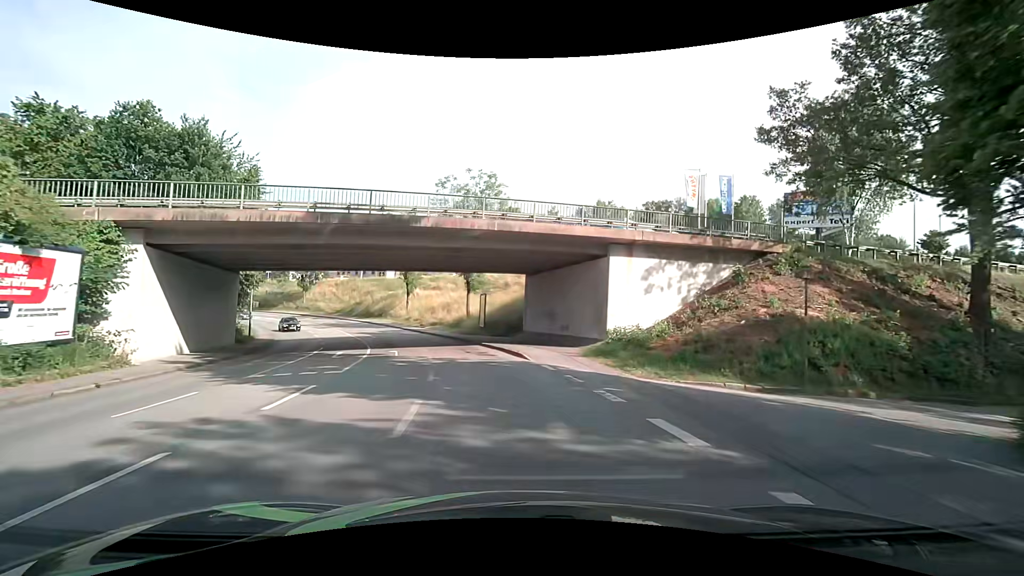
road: tertiary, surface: asphalt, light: Day
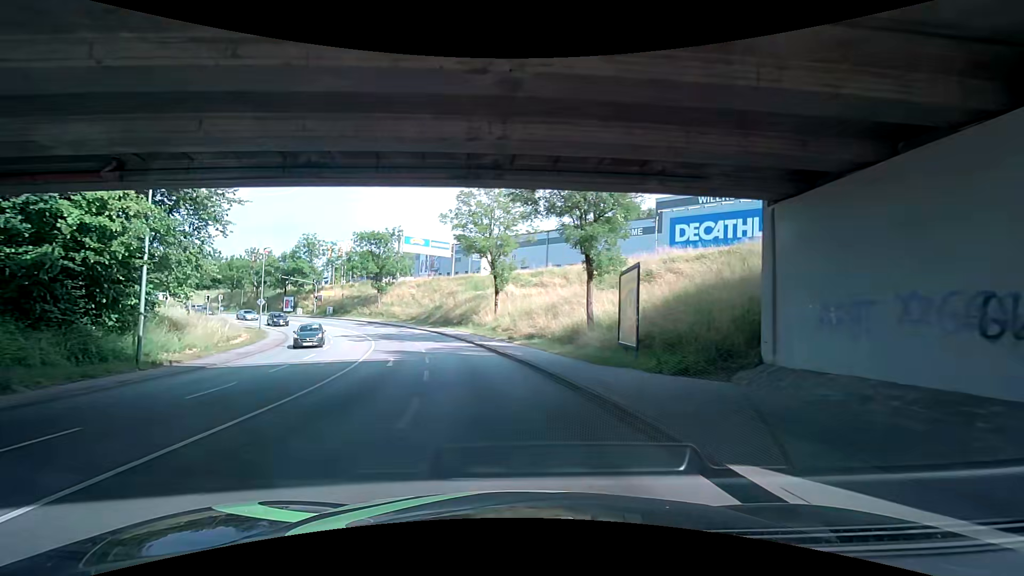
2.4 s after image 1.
(-2.4, +23.5) m; -9°
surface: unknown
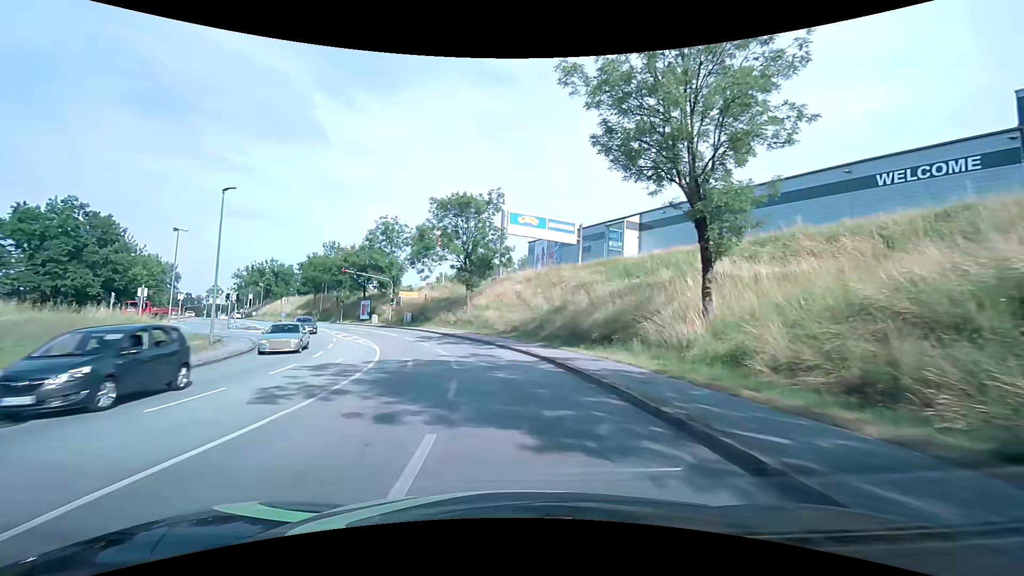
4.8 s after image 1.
(-3.2, +27.7) m; -18°
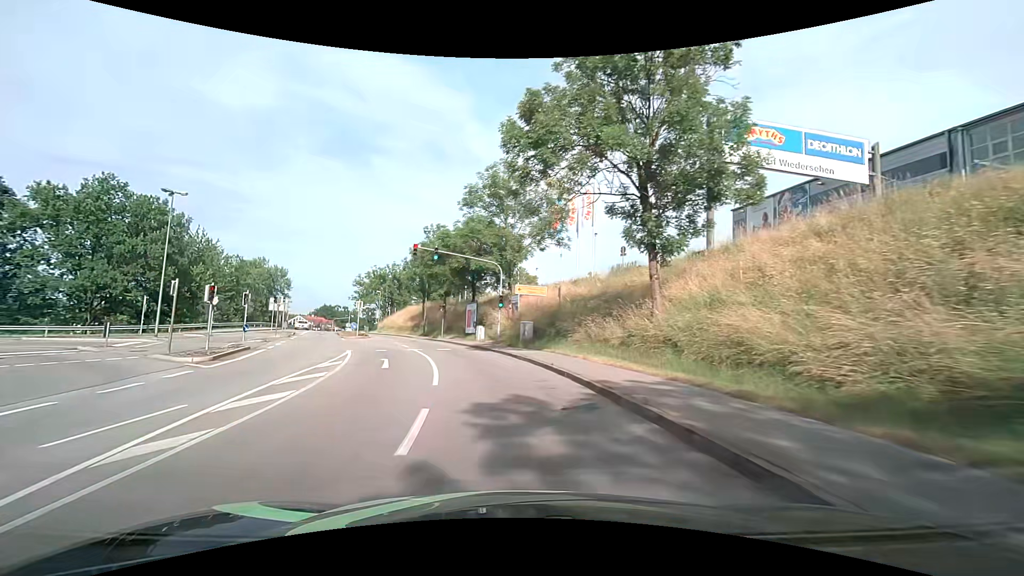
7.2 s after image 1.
(-3.5, +28.1) m; -17°
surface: asphalt
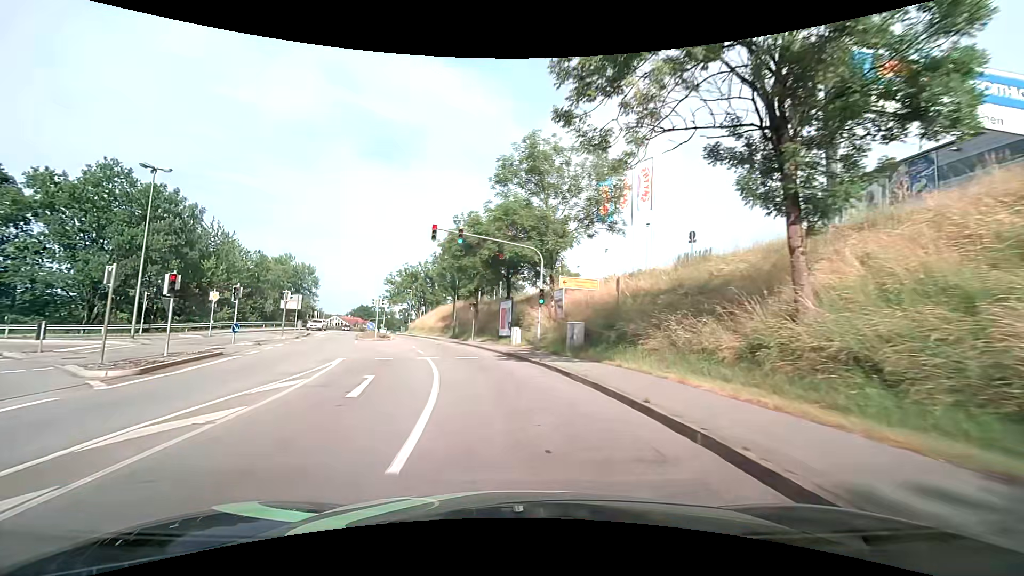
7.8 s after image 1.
(-0.3, +6.9) m; -4°
